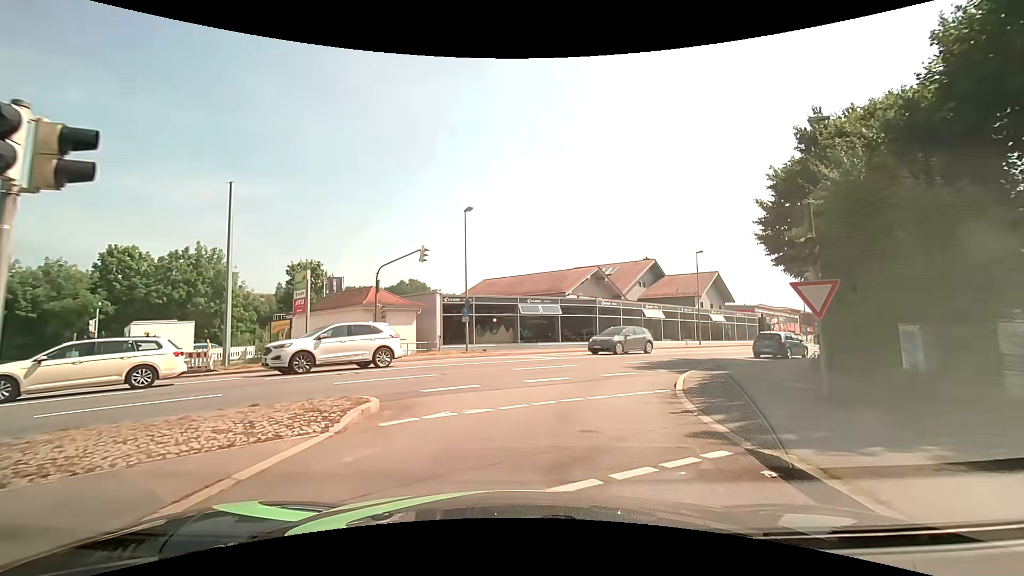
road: tertiary_link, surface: asphalt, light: Day
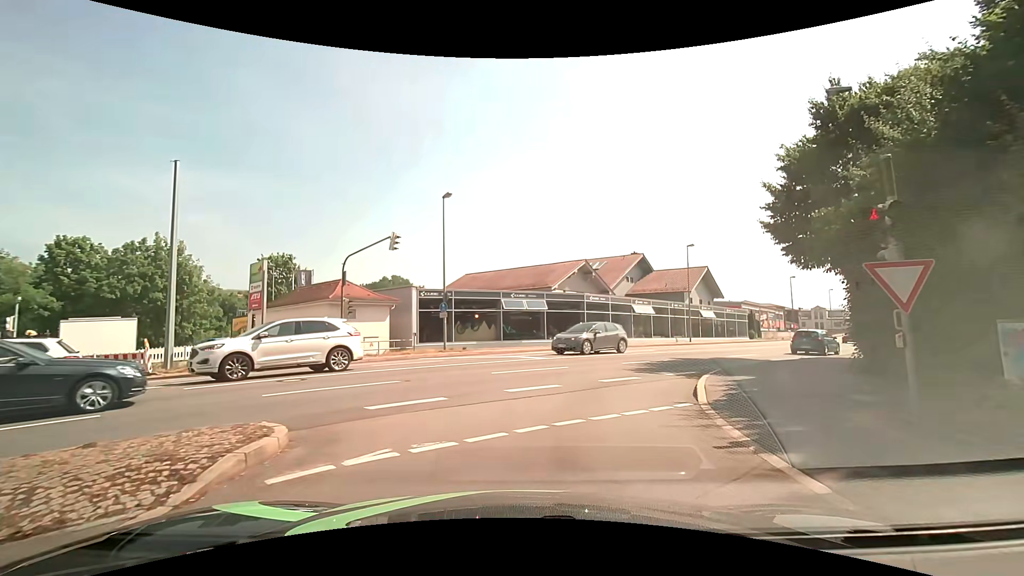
(0.0, +2.6) m; +1°
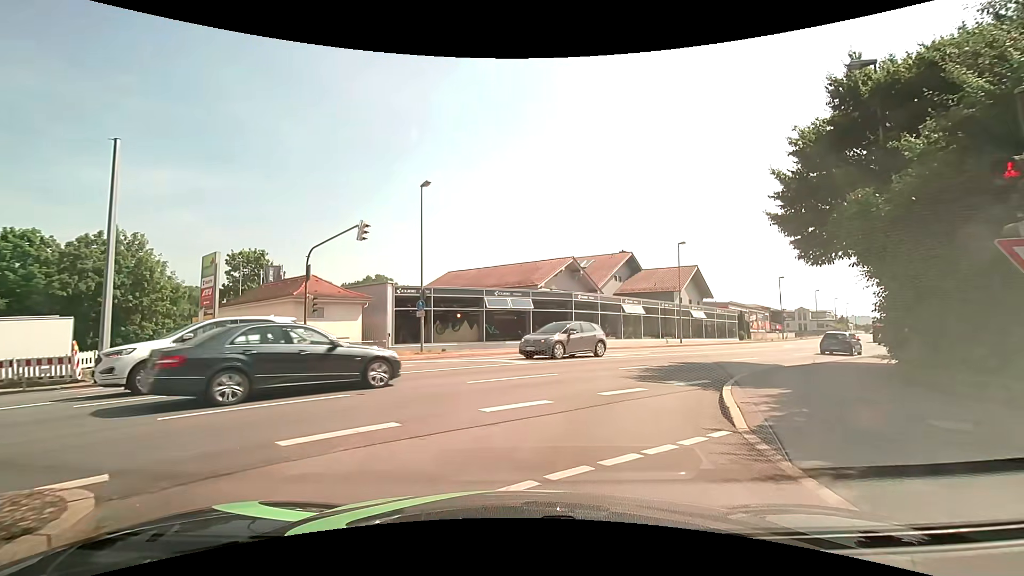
(0.0, +2.3) m; 0°
